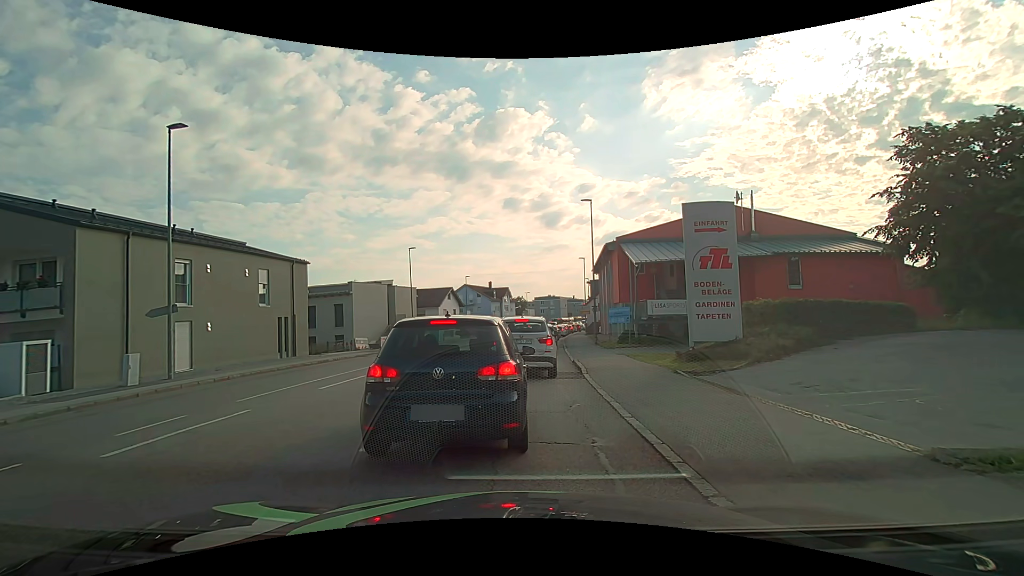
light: Day
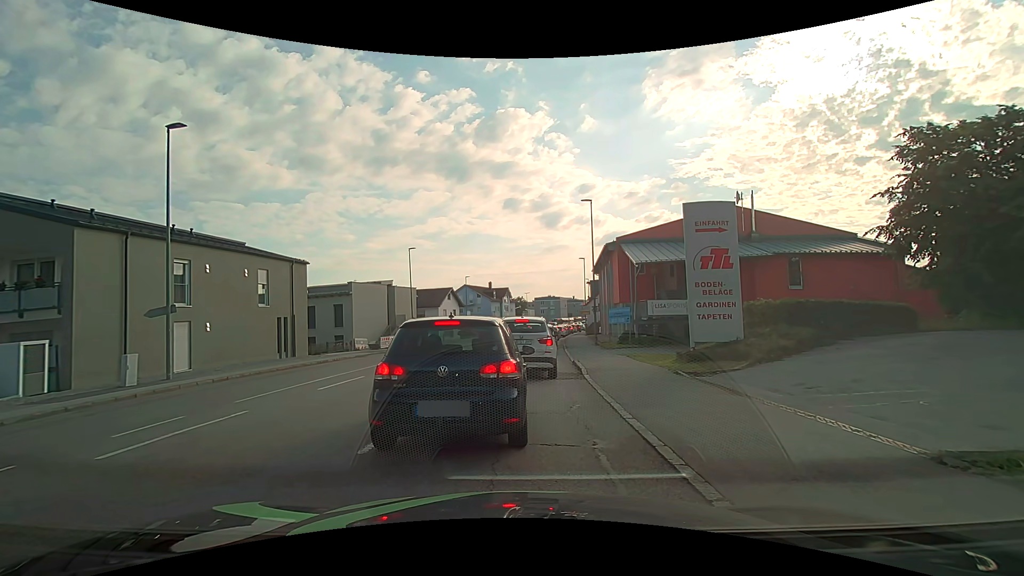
(0.0, 0.0) m; 0°
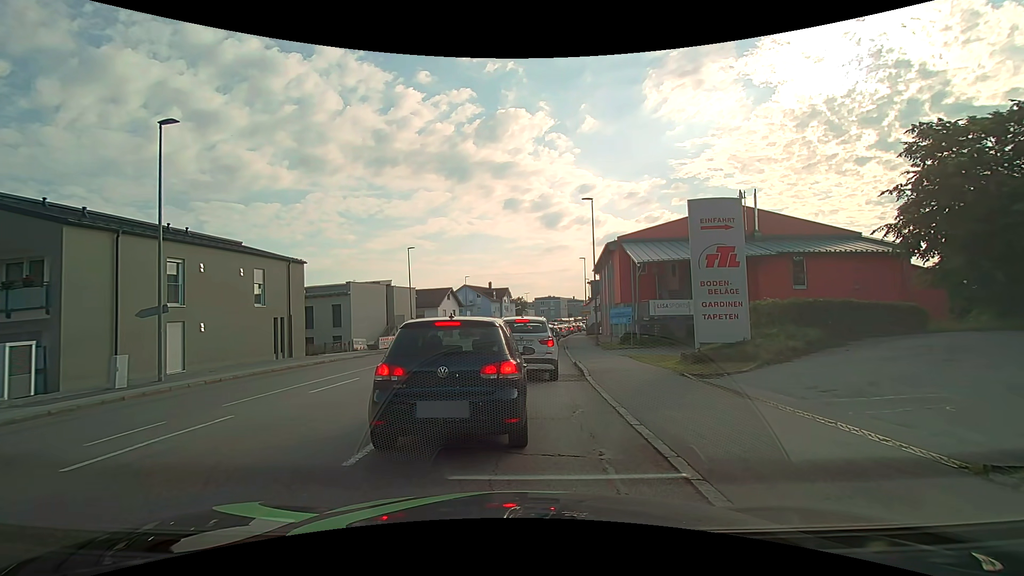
(0.0, +0.4) m; 0°
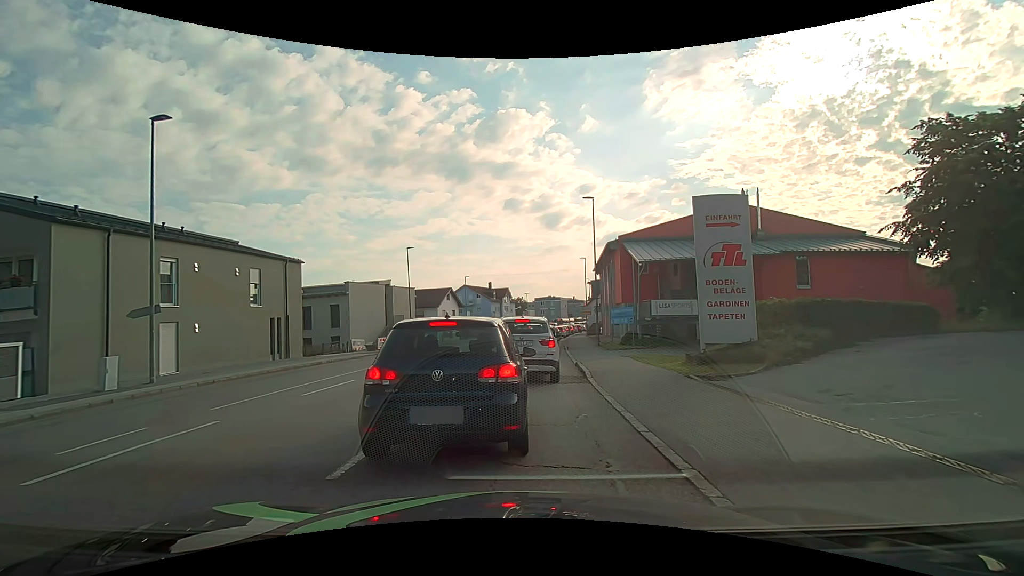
(0.0, +0.4) m; 0°
